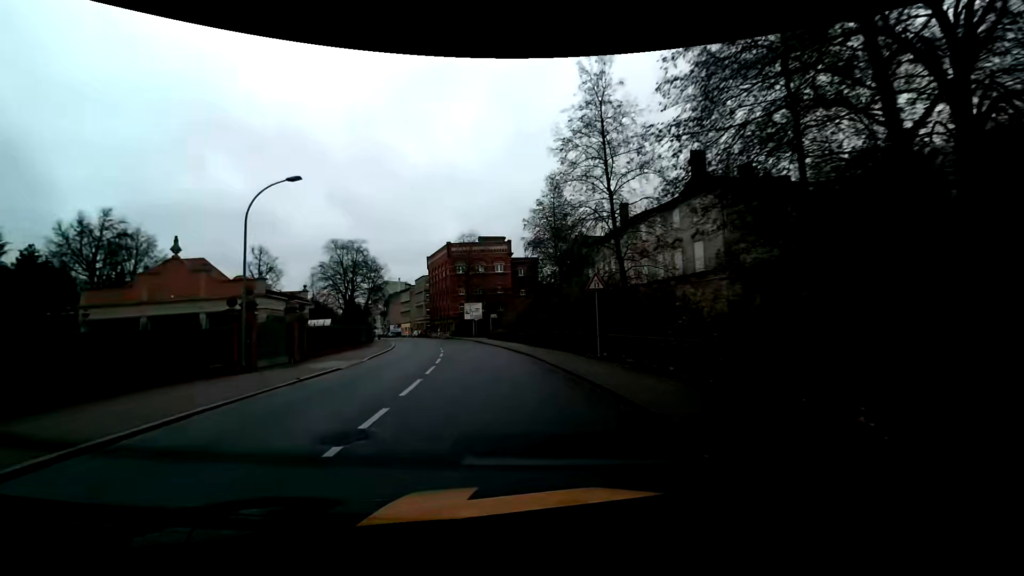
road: tertiary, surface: asphalt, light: Day
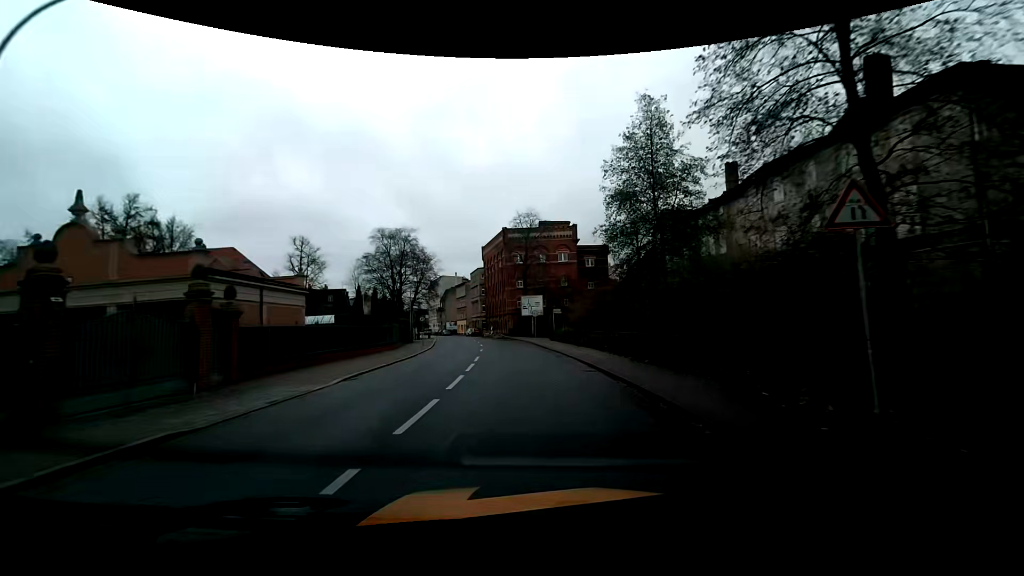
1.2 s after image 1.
(-0.9, +12.7) m; -8°
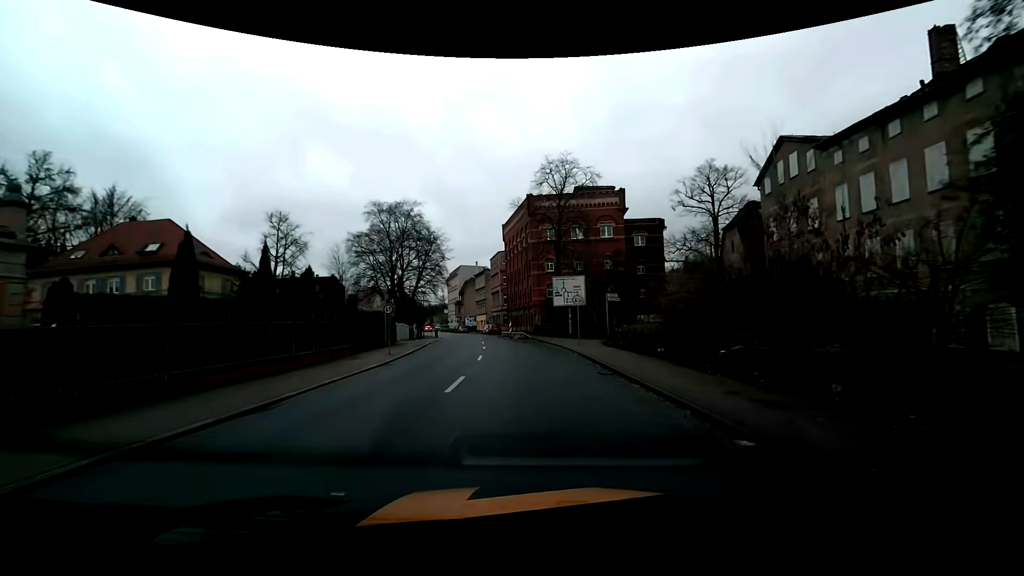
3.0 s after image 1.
(-0.5, +18.7) m; -3°
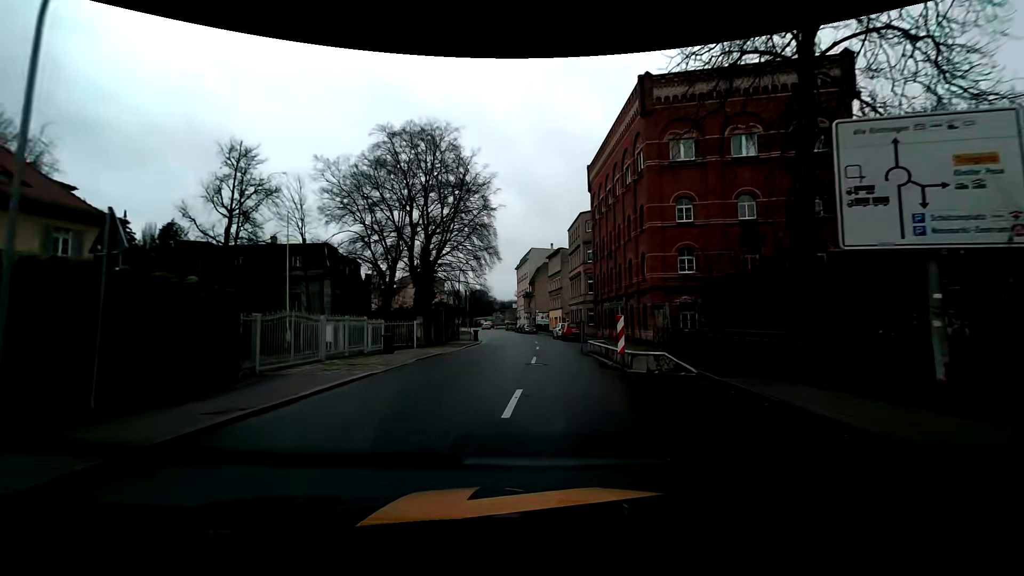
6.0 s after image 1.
(-1.9, +29.9) m; -9°
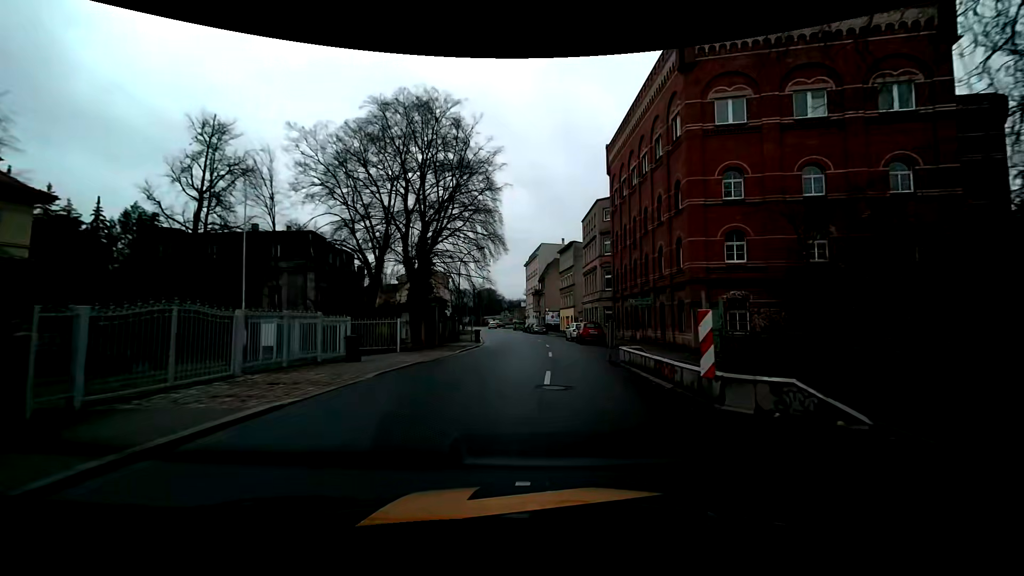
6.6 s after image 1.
(-0.1, +5.8) m; 0°
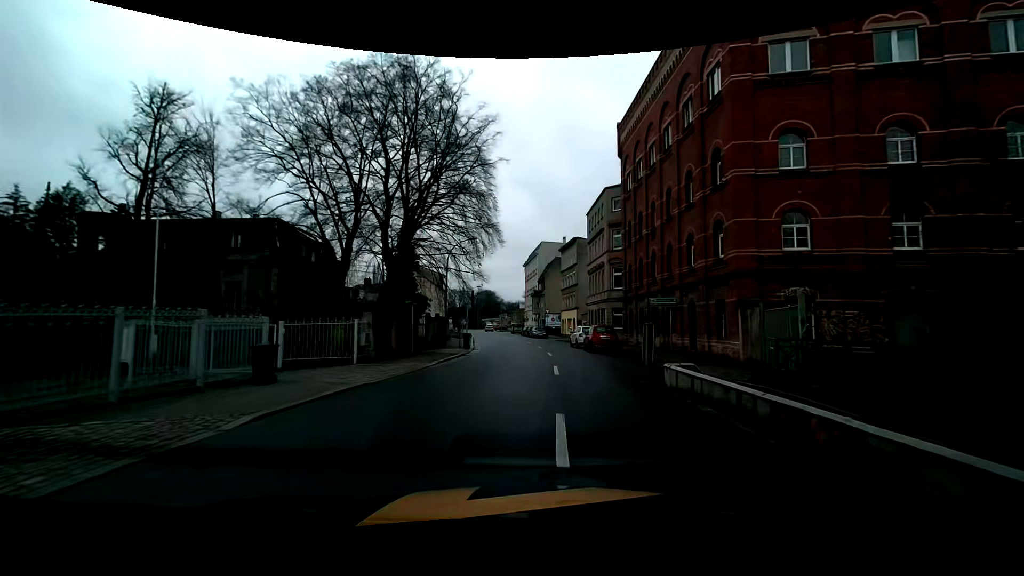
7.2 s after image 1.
(-0.1, +5.9) m; -1°
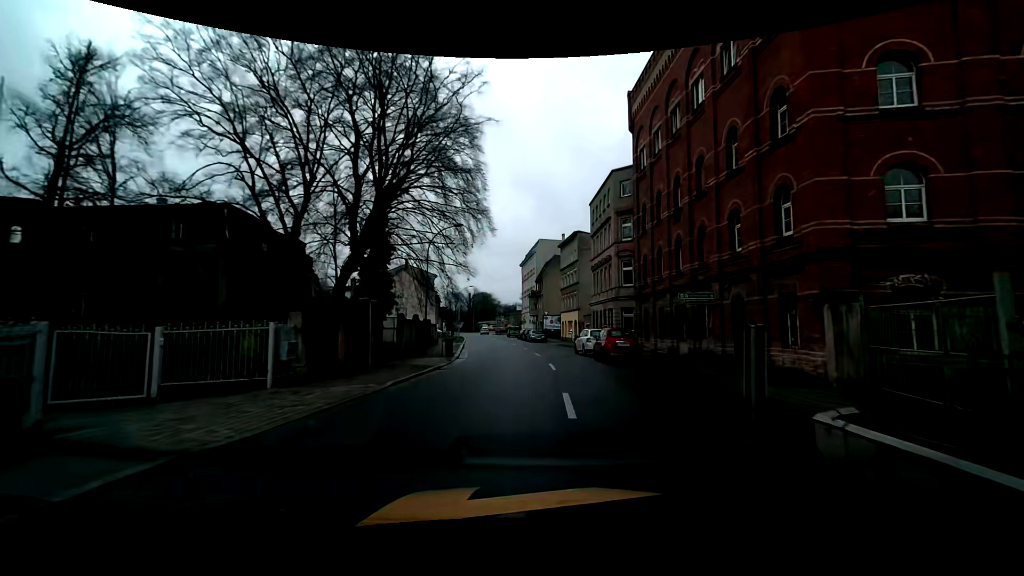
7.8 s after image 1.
(0.0, +5.9) m; 0°
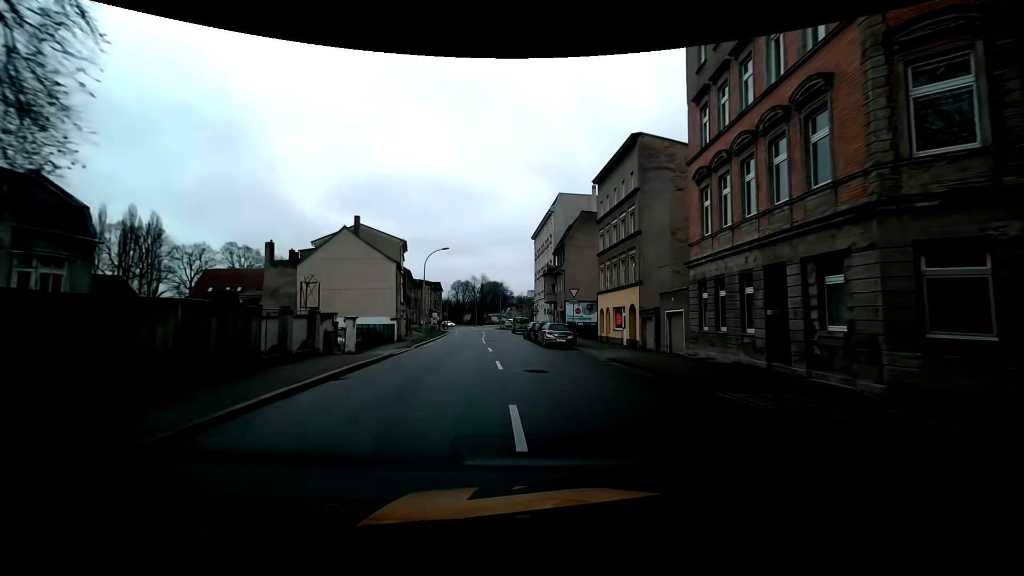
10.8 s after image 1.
(0.0, +29.1) m; -3°
